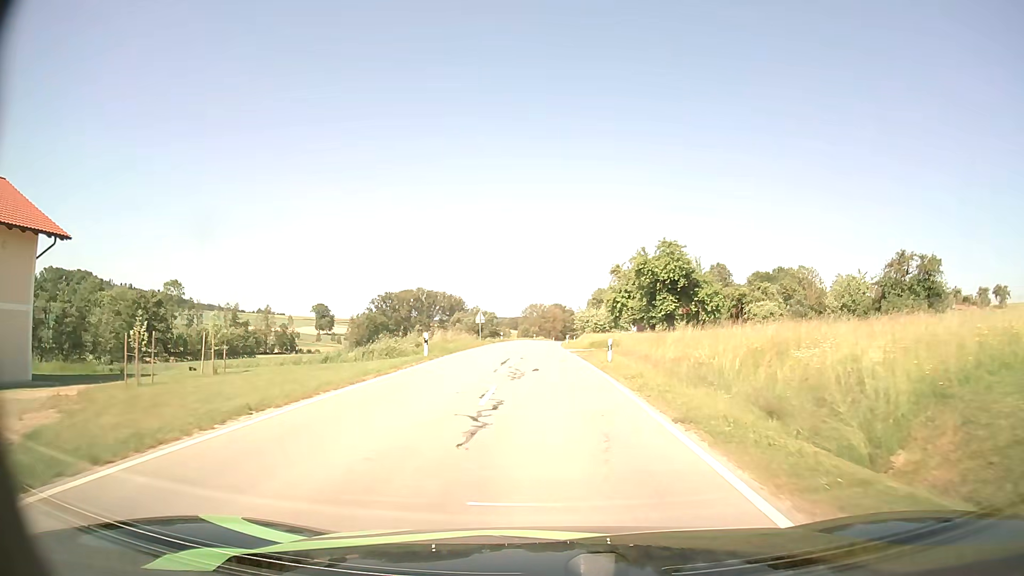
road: tertiary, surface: asphalt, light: Day
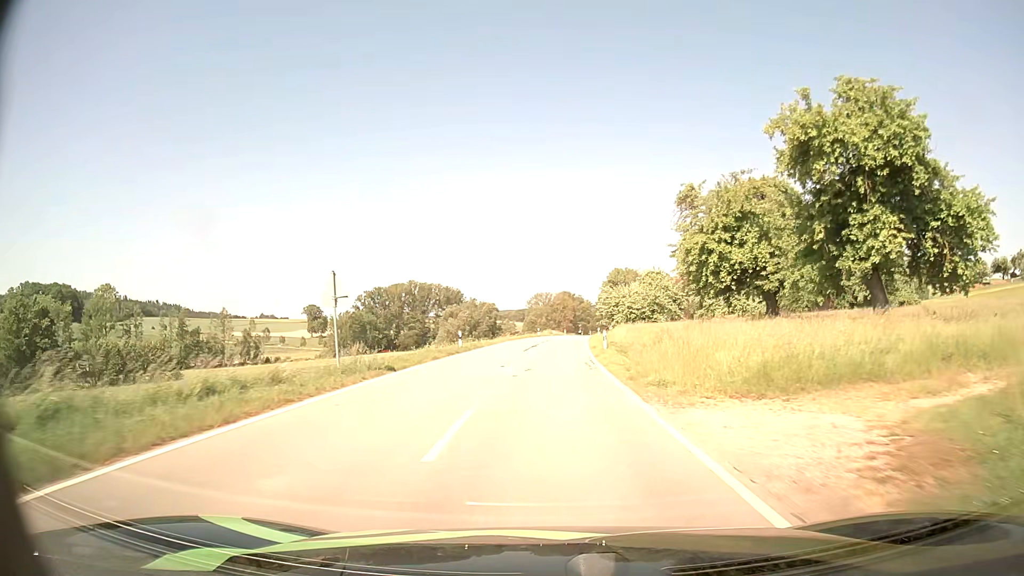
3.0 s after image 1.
(-0.3, +41.6) m; -1°
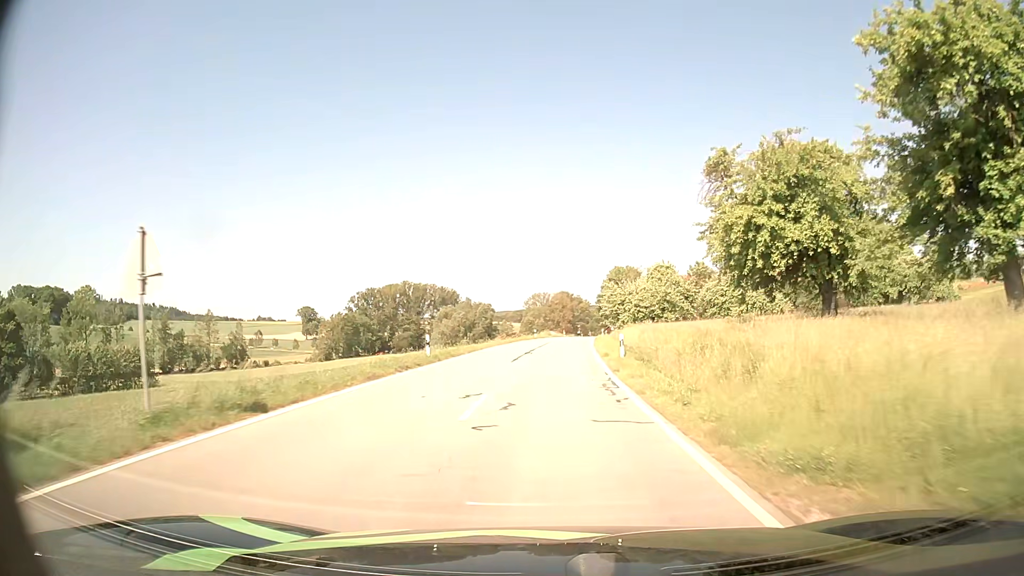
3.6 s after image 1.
(0.0, +8.8) m; 0°
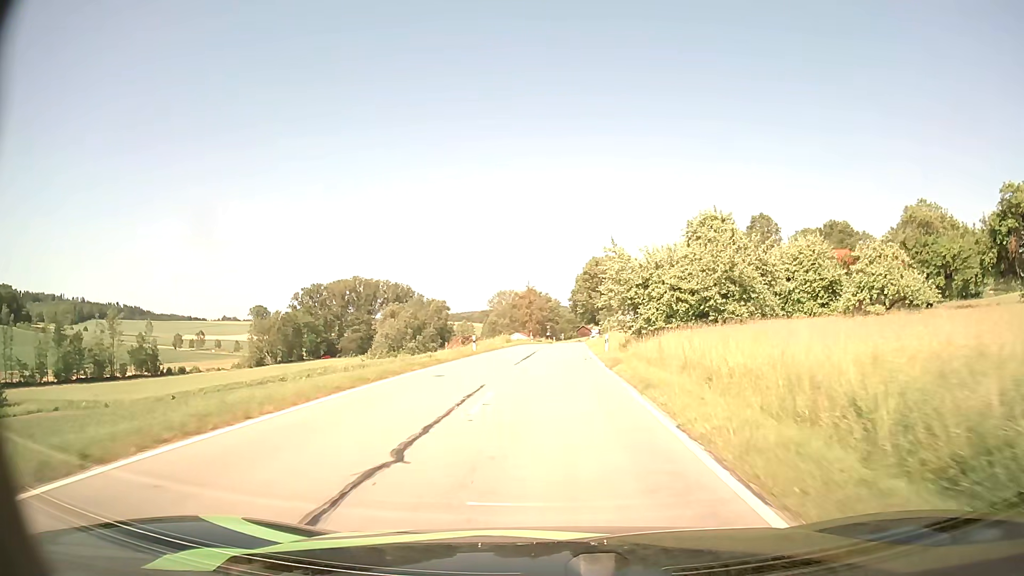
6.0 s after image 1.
(+0.6, +36.3) m; +3°
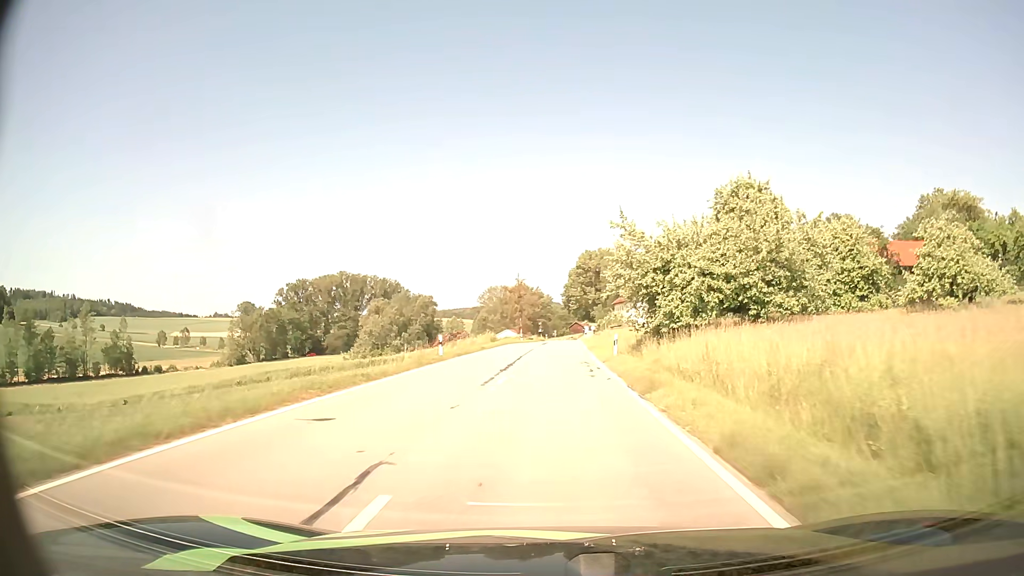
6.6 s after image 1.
(+0.1, +9.0) m; +1°
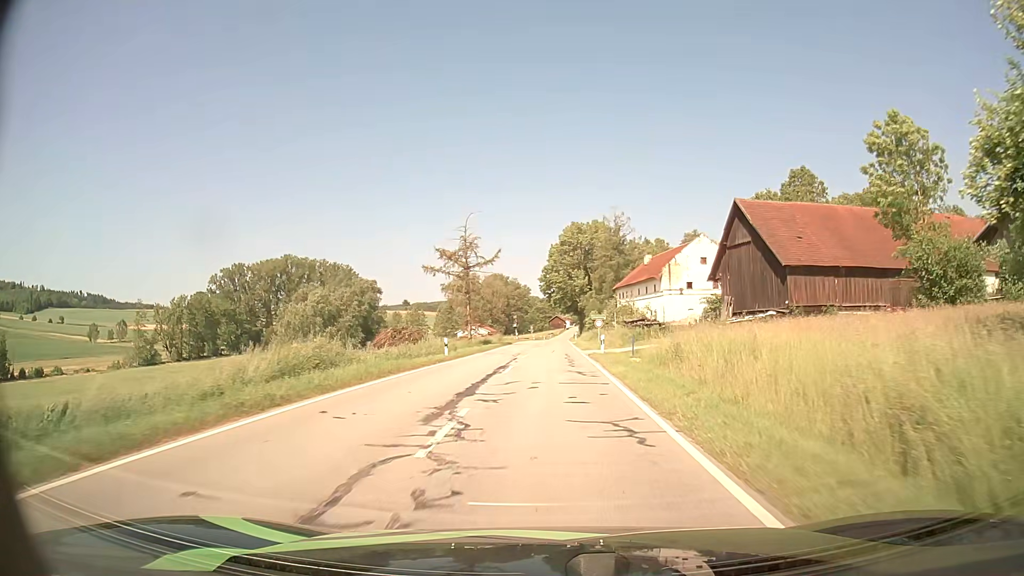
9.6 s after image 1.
(+0.7, +43.2) m; +2°
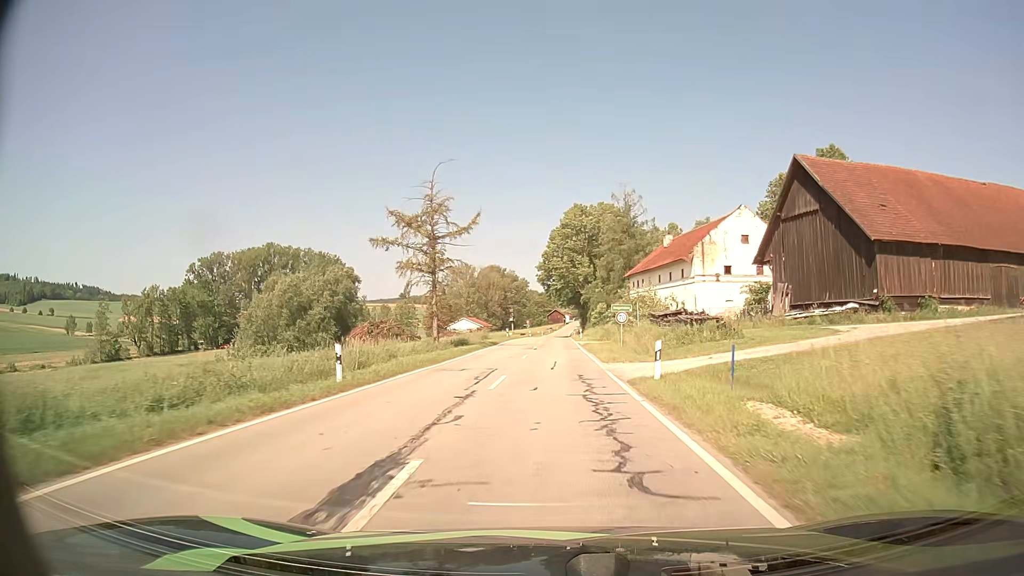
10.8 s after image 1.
(-0.1, +16.4) m; 0°
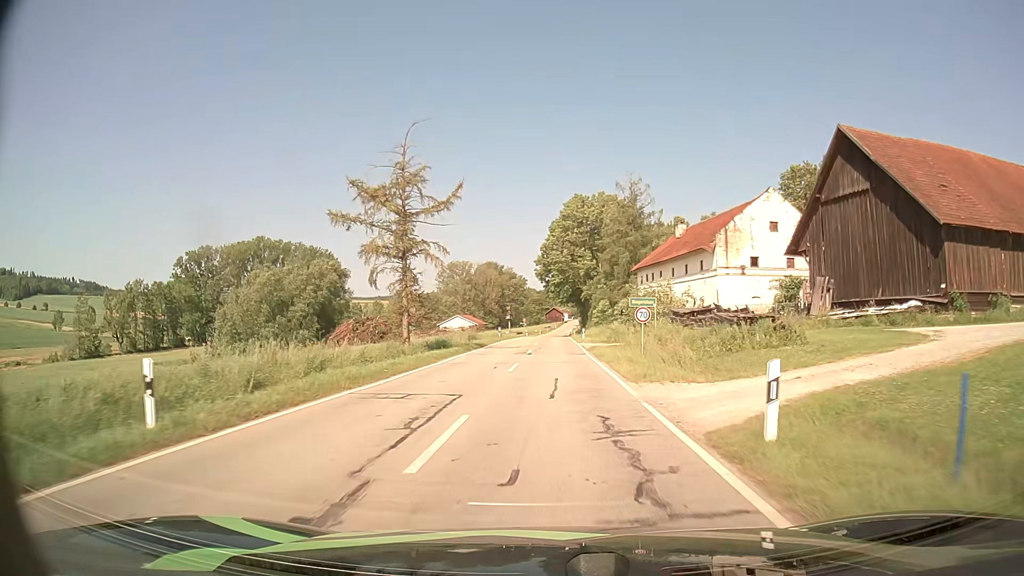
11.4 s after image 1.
(0.0, +8.1) m; 0°
(0, +10) (0, +20) (0, +30) (0, +40) (0, +50) (+1, +60) (+1, +70) (+1, +80) (+1, +90) (+2, +100) m
